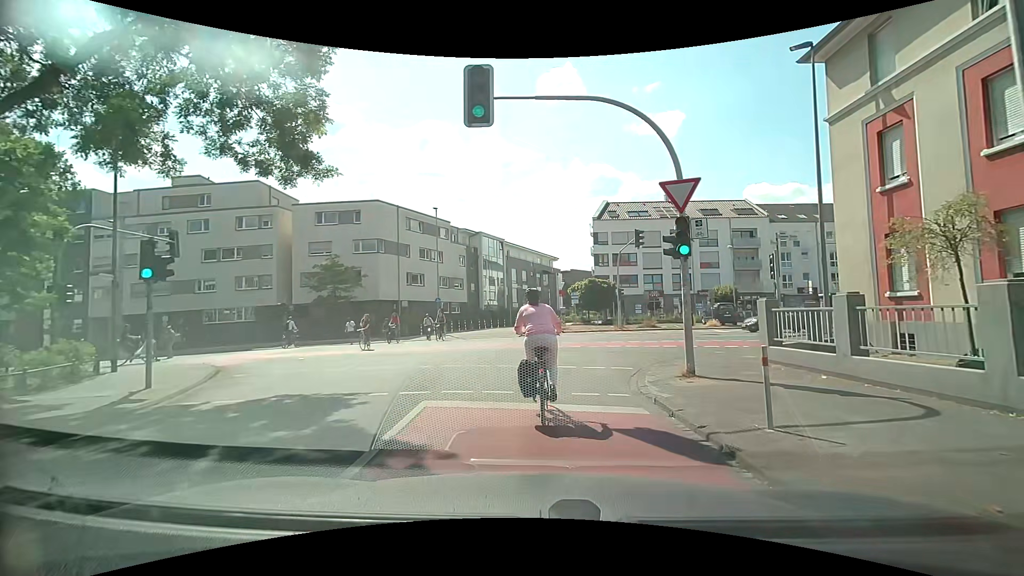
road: residential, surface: asphalt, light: Day
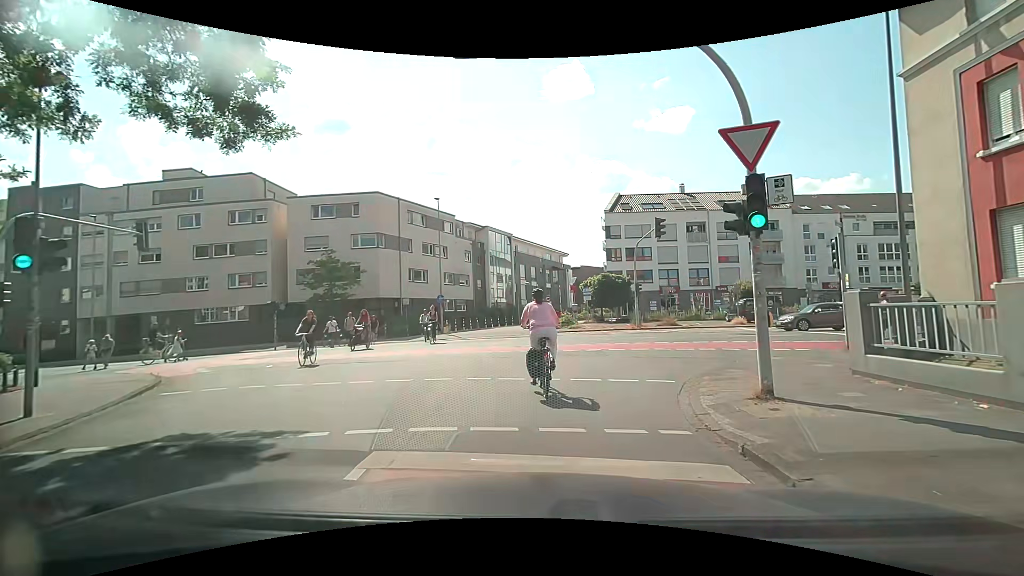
(0.0, +2.9) m; -1°
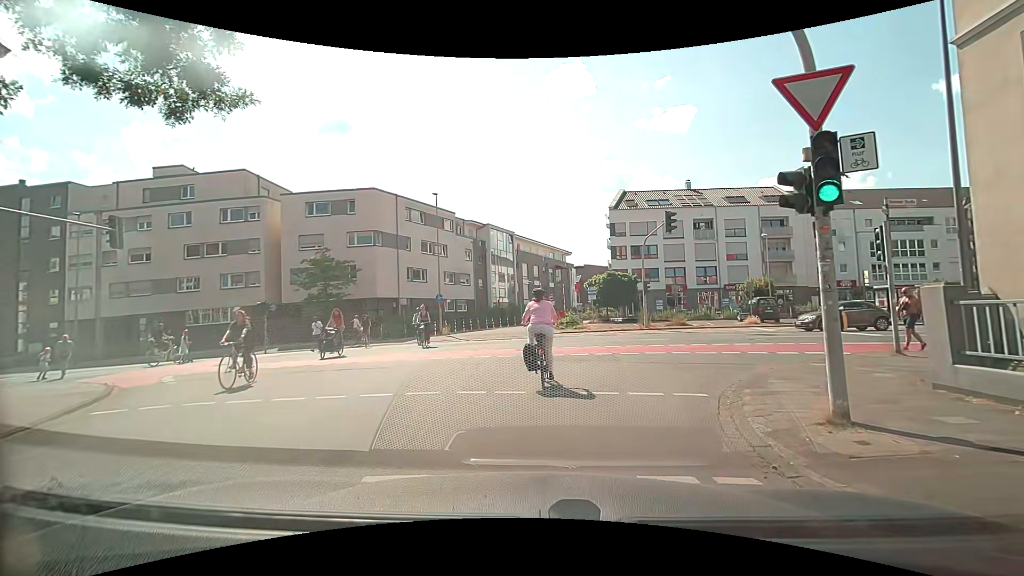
(0.0, +1.7) m; -1°
